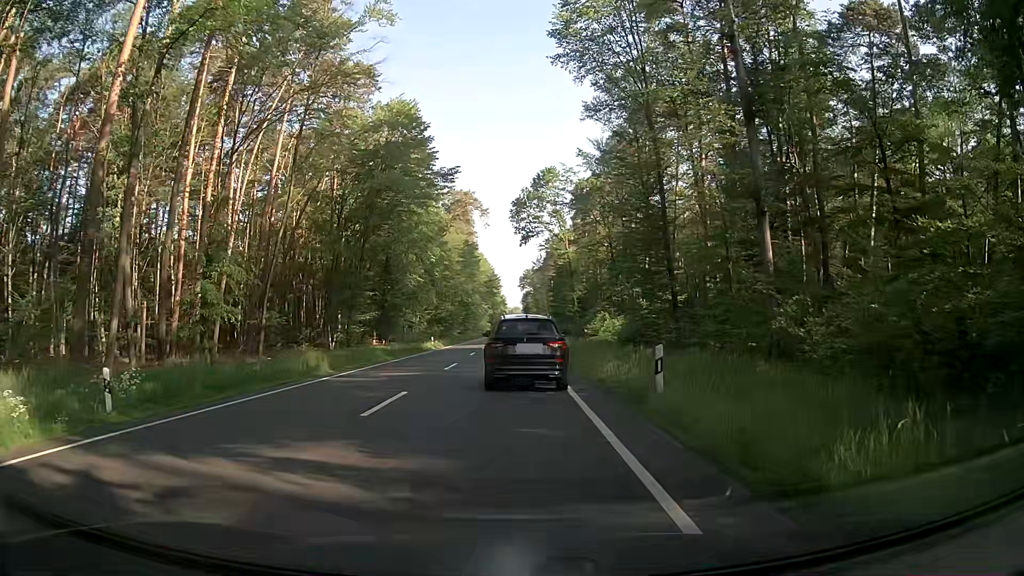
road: primary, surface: asphalt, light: Day
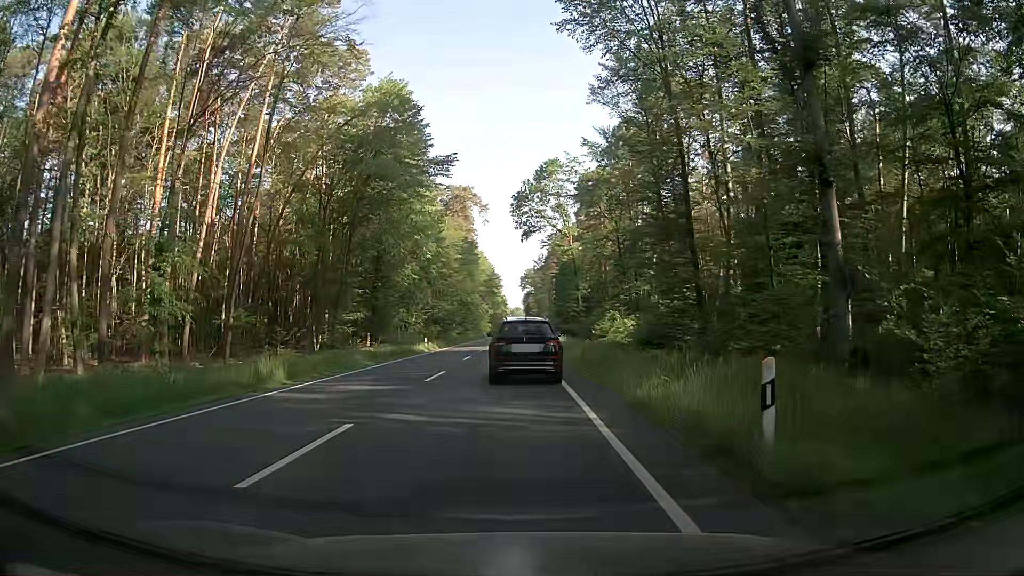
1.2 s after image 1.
(+0.1, +5.0) m; +2°
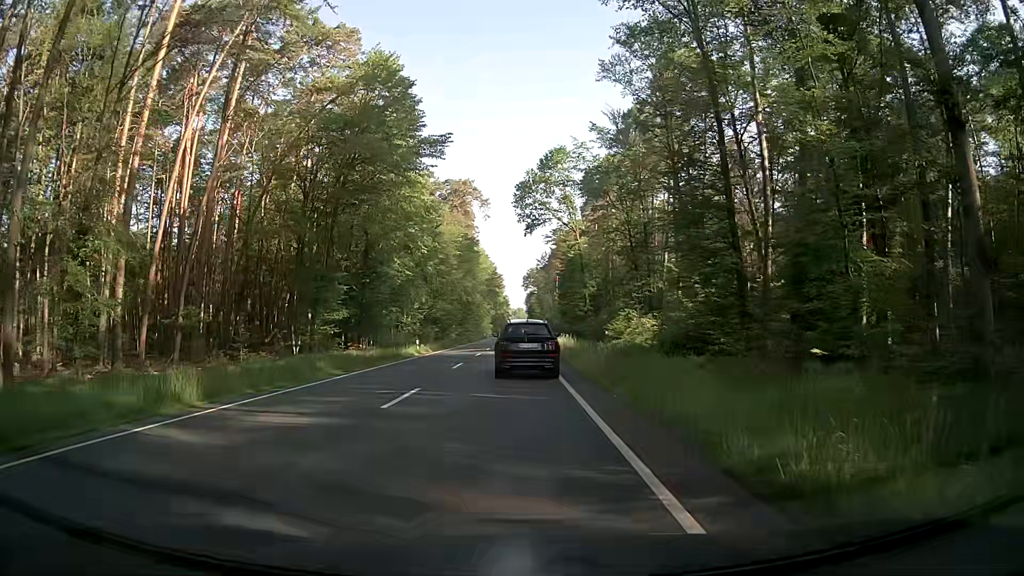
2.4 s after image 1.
(-0.1, +6.1) m; 0°
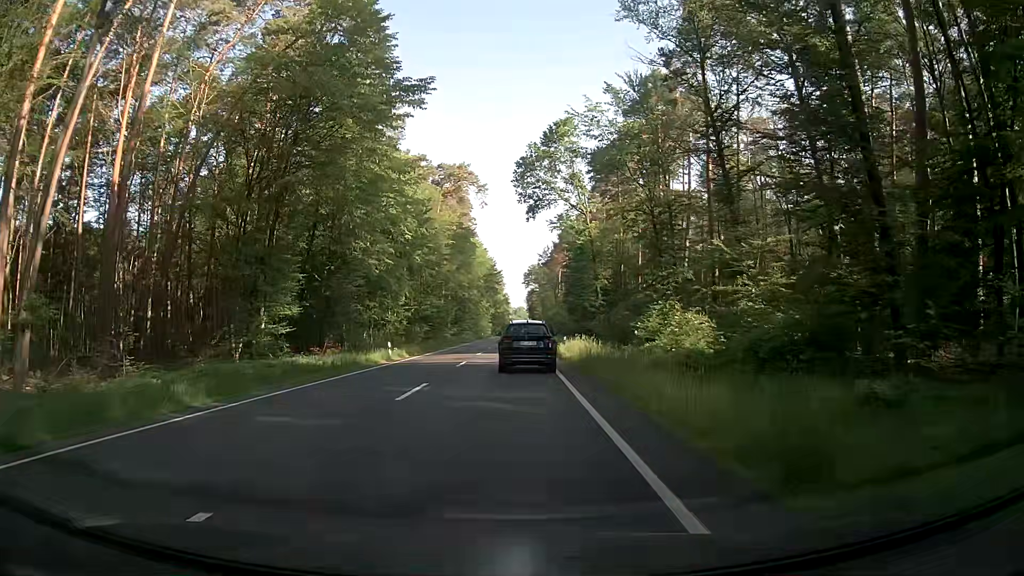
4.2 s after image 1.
(-0.2, +11.4) m; 0°
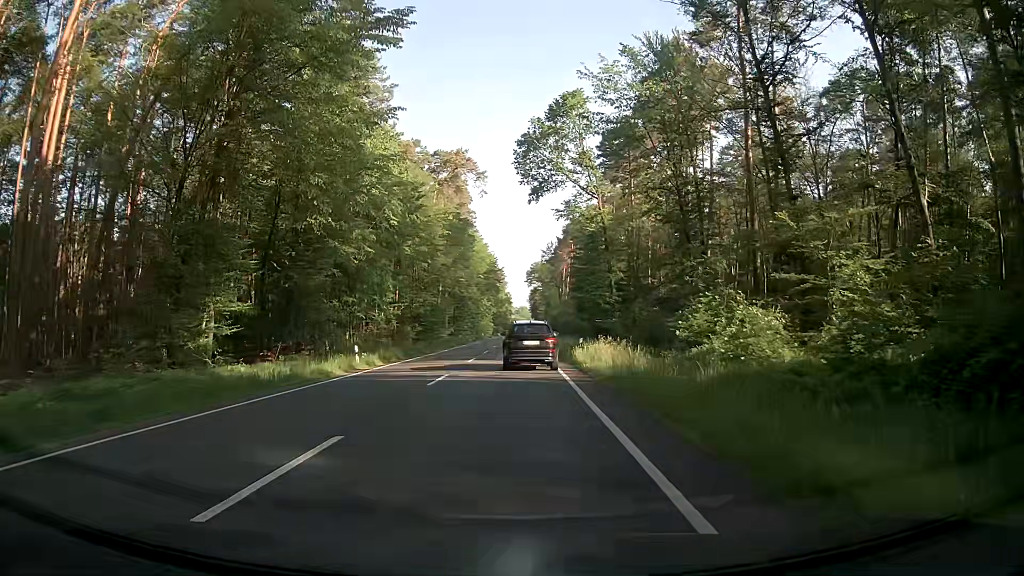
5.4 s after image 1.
(-0.1, +8.7) m; 0°
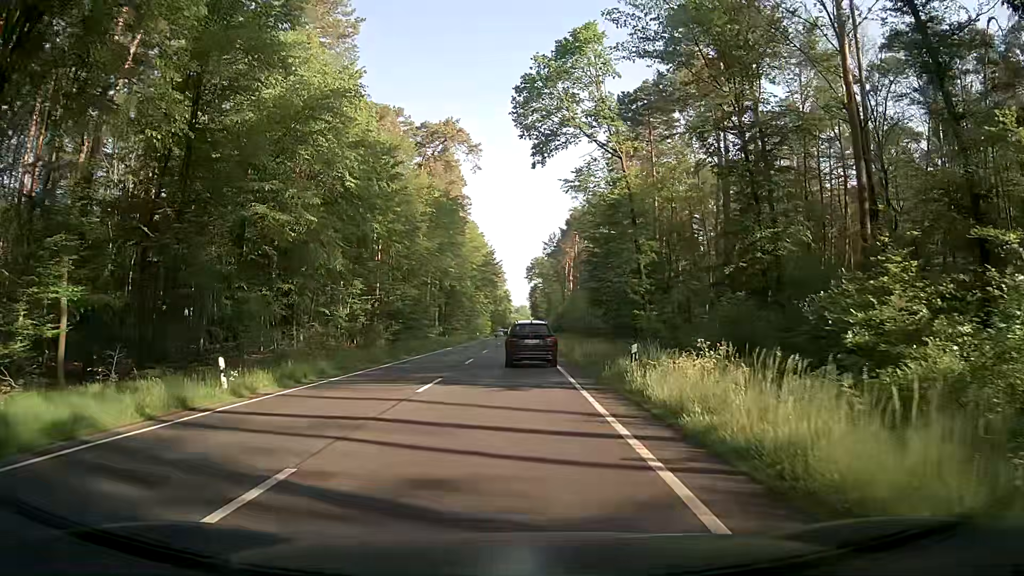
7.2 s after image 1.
(-0.2, +14.4) m; 0°
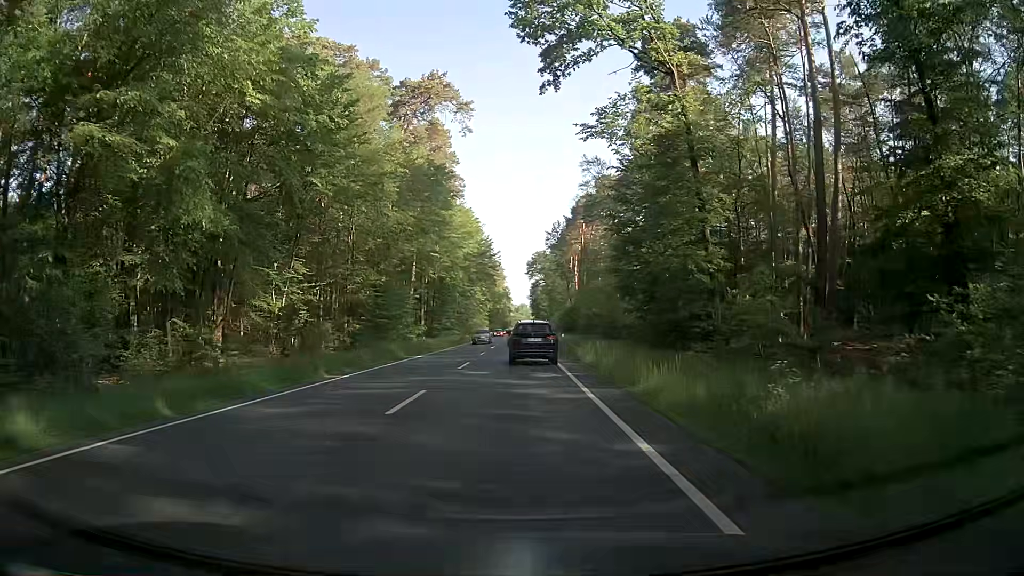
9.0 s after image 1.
(-0.1, +16.1) m; 0°
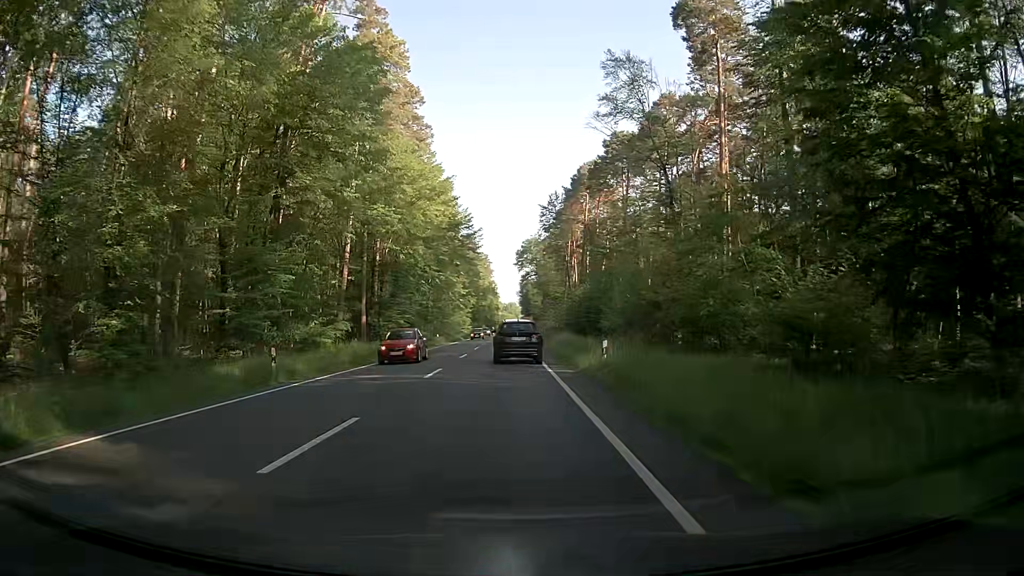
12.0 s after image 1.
(+0.5, +29.5) m; +1°
(0, +10) (0, +20) (0, +30) (0, +40) (0, +50) (-1, +60) (-1, +70) (-1, +80) (-1, +90) (-1, +100) m
